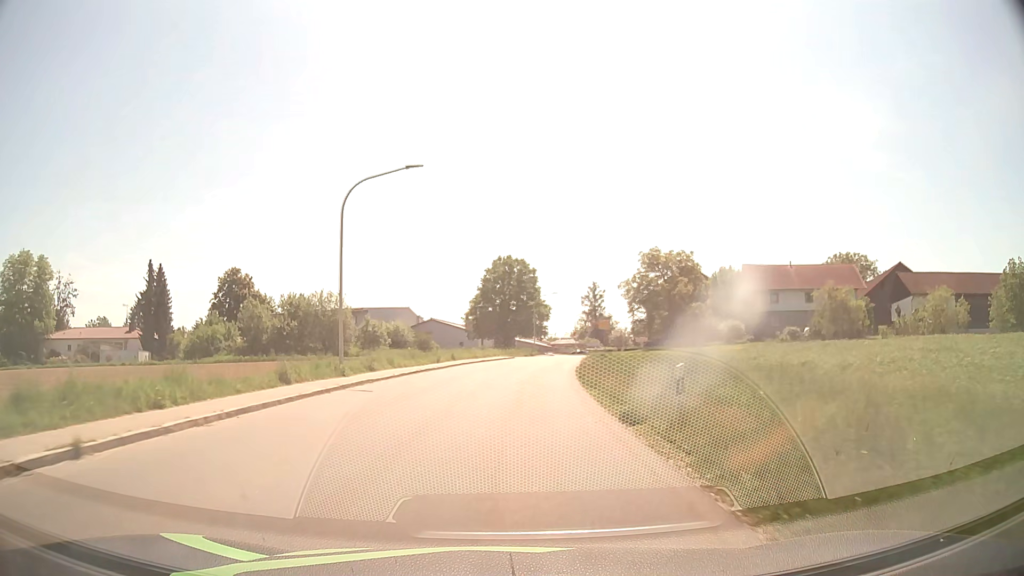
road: tertiary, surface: asphalt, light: Day
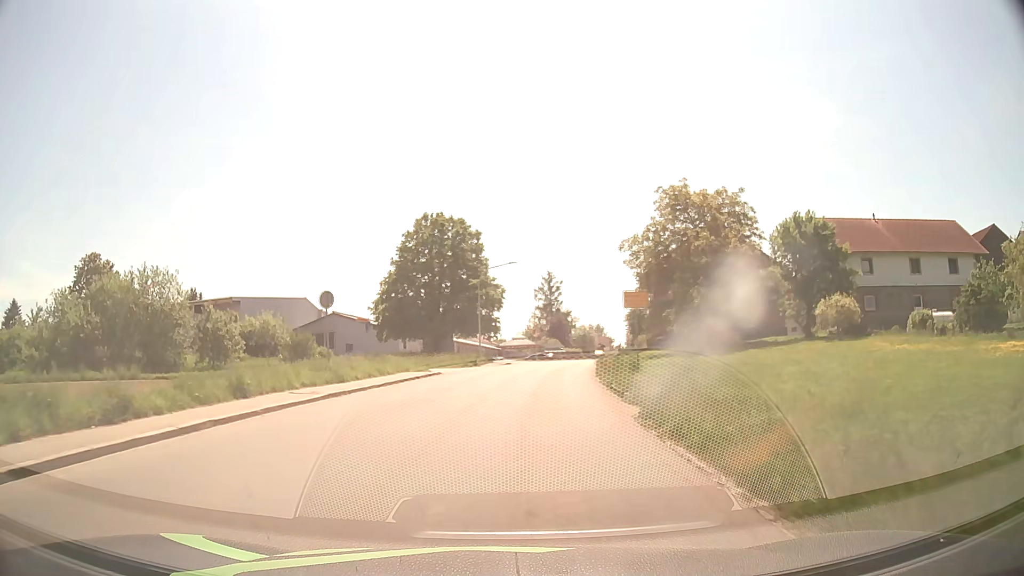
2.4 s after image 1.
(+1.0, +30.6) m; +4°
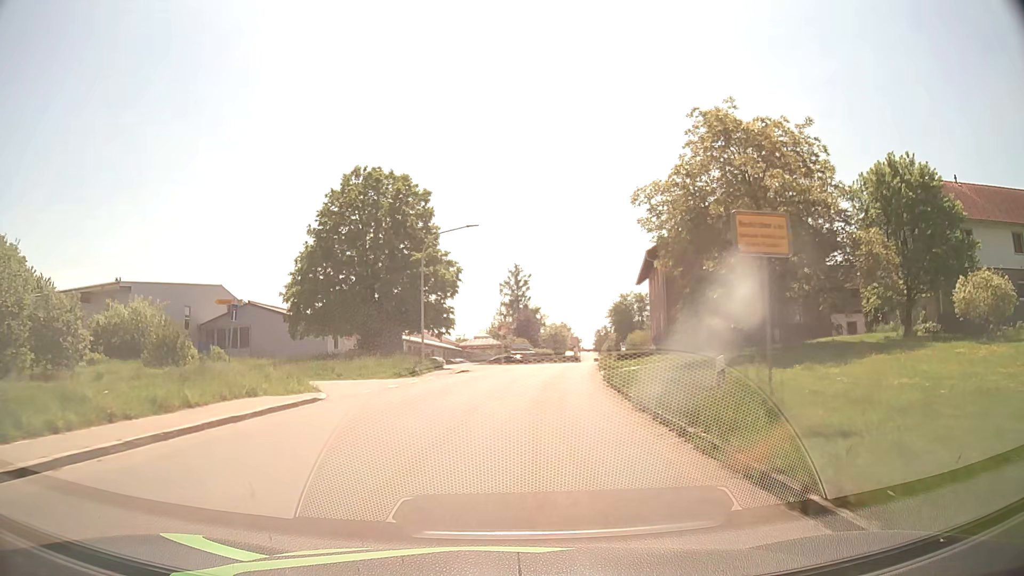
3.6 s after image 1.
(+0.4, +15.4) m; +3°
(0, +10) (+1, +20) (+2, +30) (+3, +40) (+4, +50) (+6, +60) (+7, +70) (+9, +79) (+10, +89) (+12, +99) m
